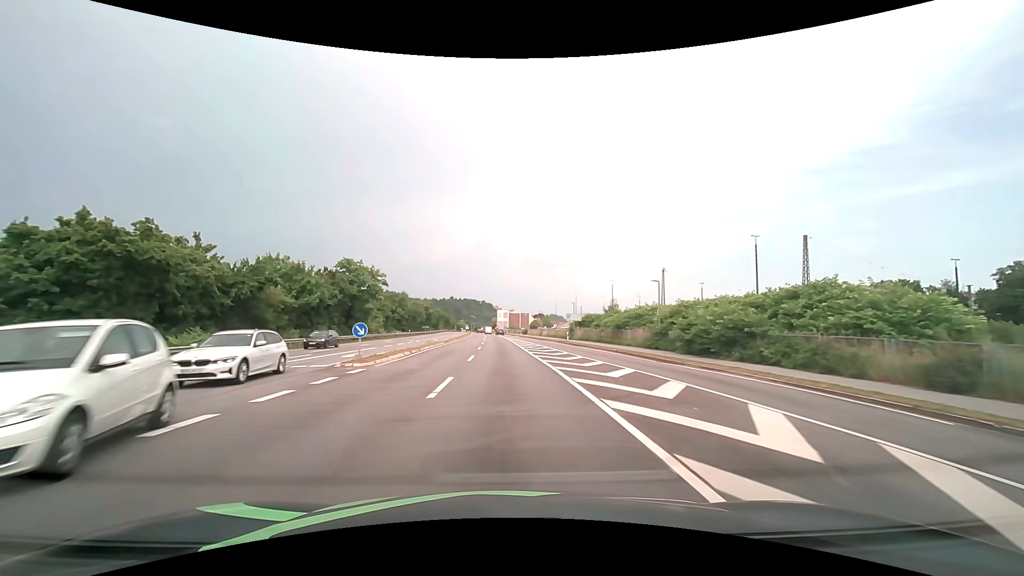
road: primary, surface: asphalt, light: Day
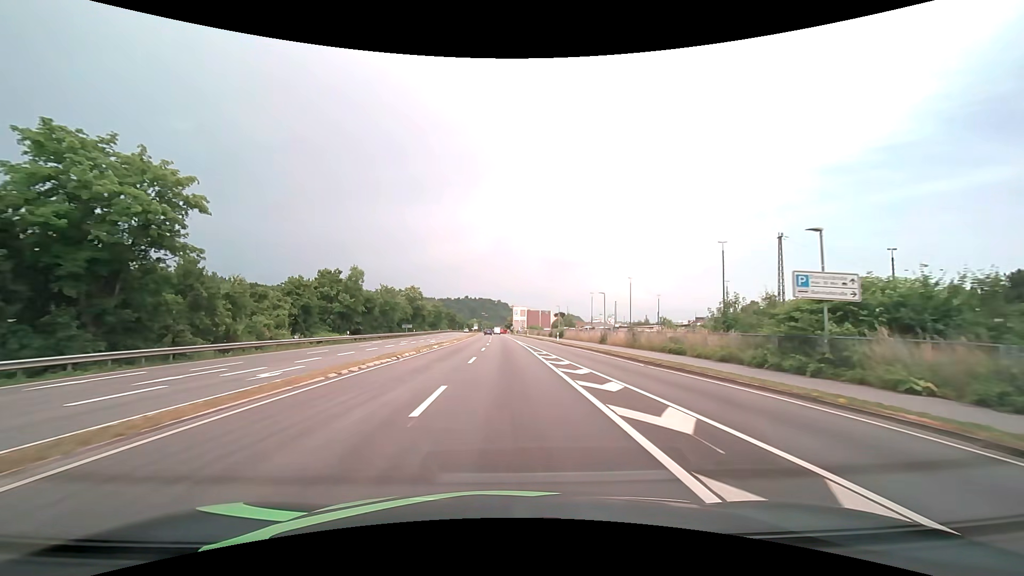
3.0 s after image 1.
(-0.9, +49.9) m; -2°
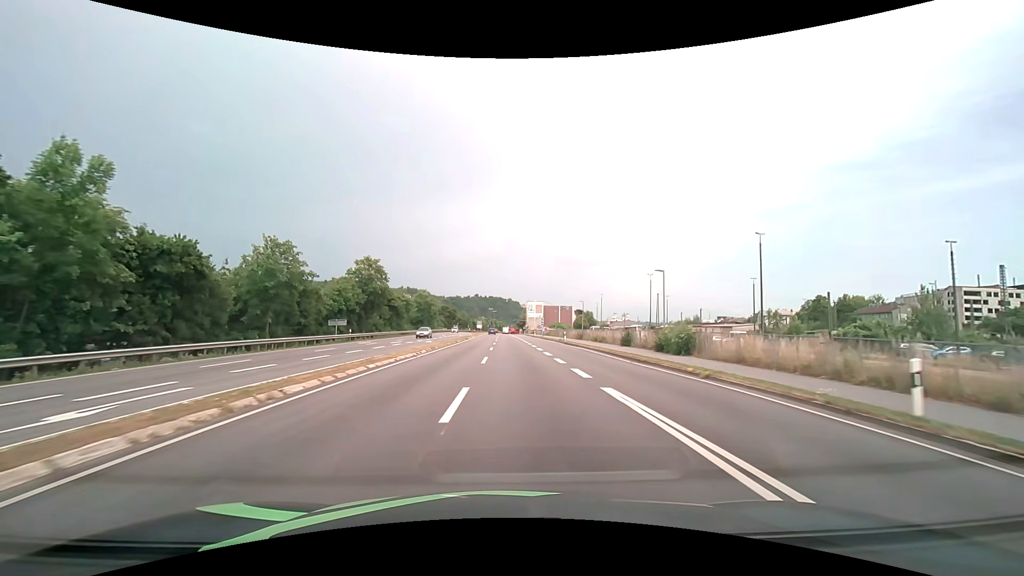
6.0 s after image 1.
(-0.7, +48.6) m; -1°
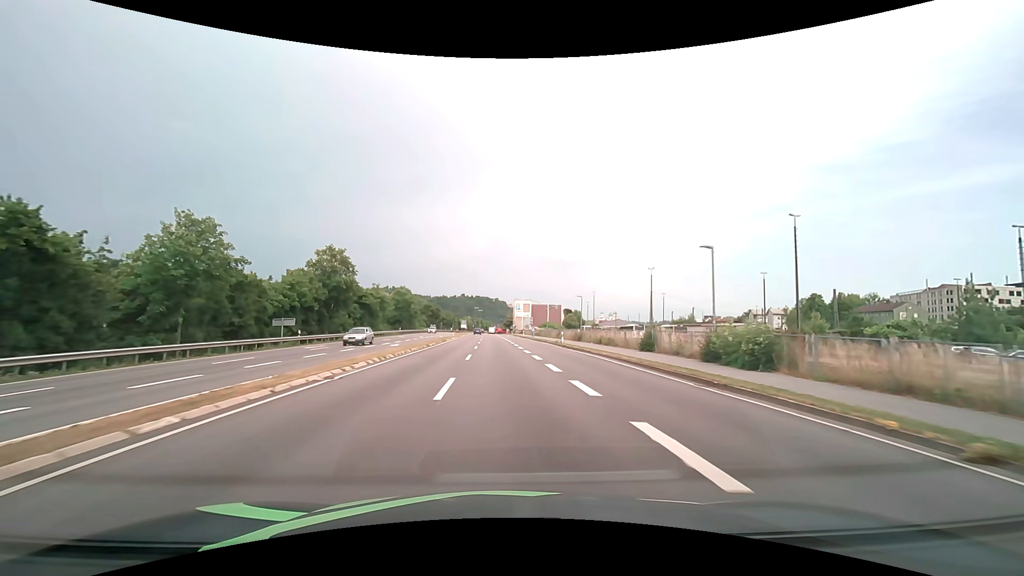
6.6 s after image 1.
(+0.1, +9.6) m; +2°
(0, +10) (0, +20) (+1, +30) (+1, +40) (+1, +50) (+1, +60) (+1, +70) (+1, +80) (0, +90) (0, +100) m
